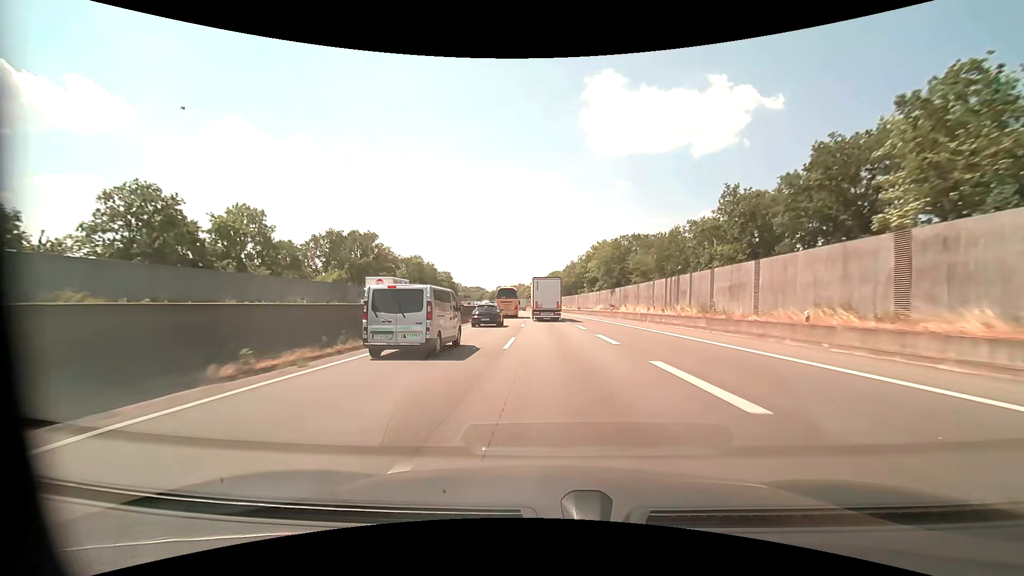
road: motorway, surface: asphalt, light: Day
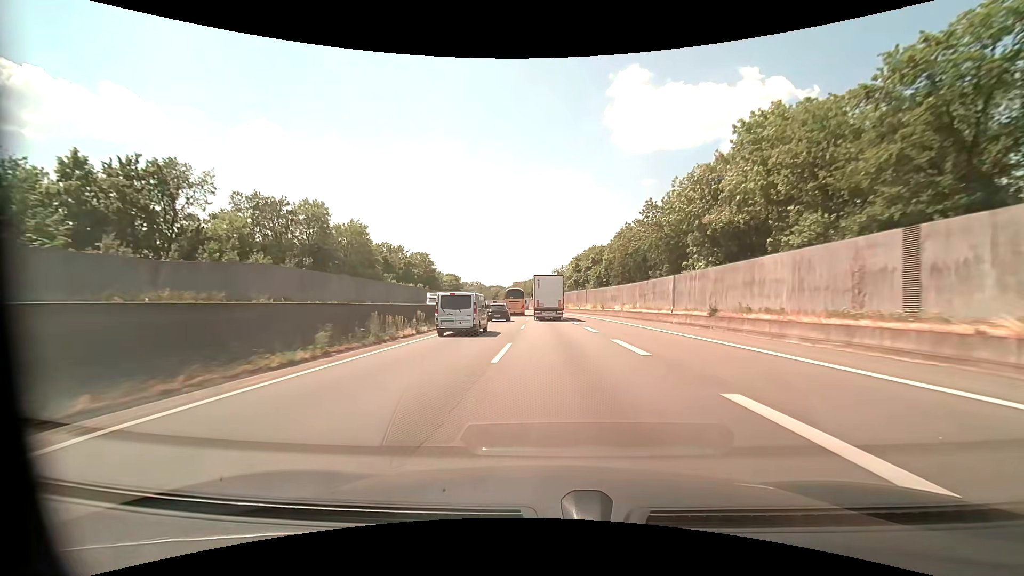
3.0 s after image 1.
(-1.5, +76.3) m; -3°
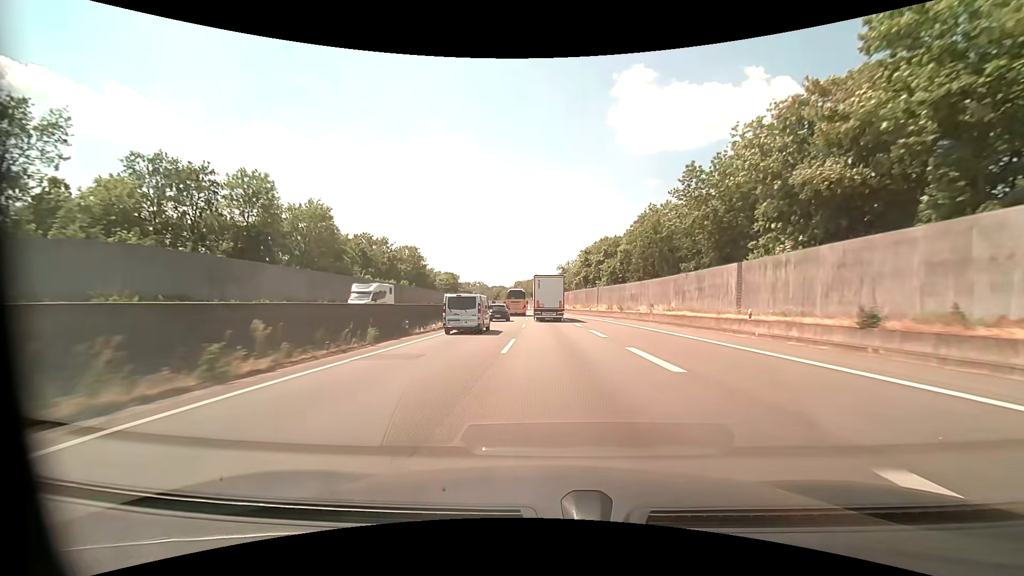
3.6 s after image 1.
(-0.1, +15.3) m; -1°
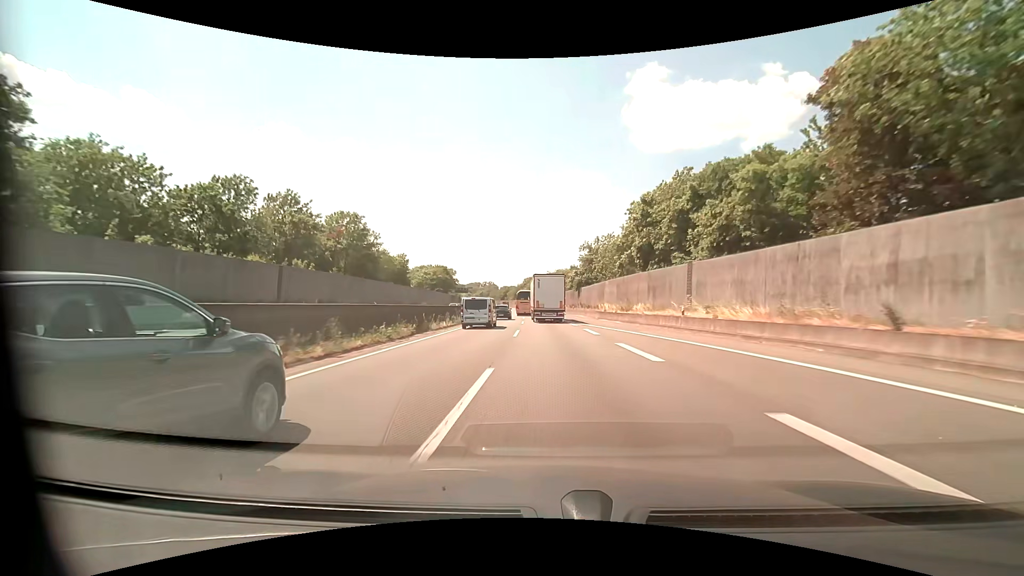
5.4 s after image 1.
(-0.5, +45.7) m; -1°
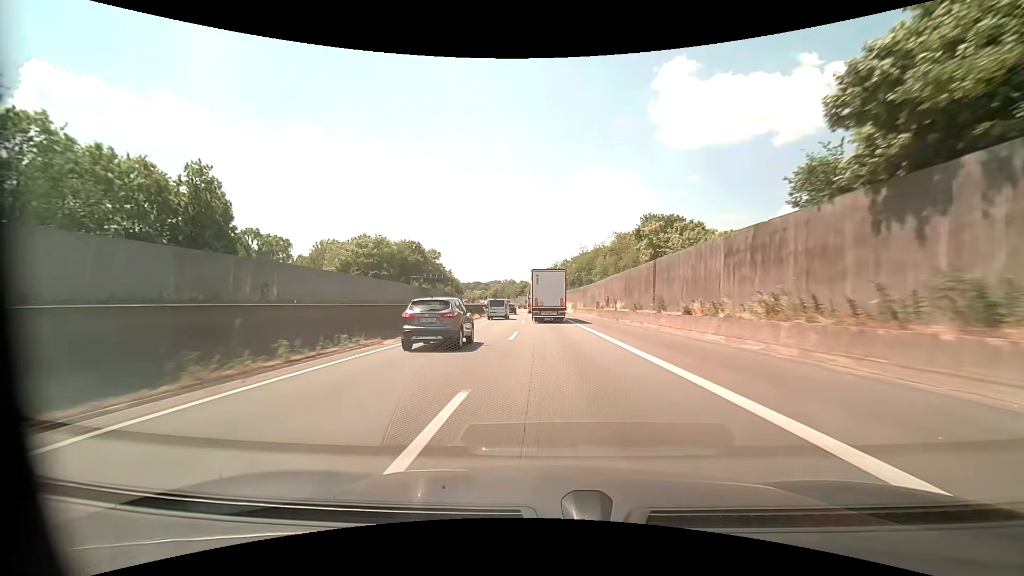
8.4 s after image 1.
(-1.8, +74.8) m; -3°
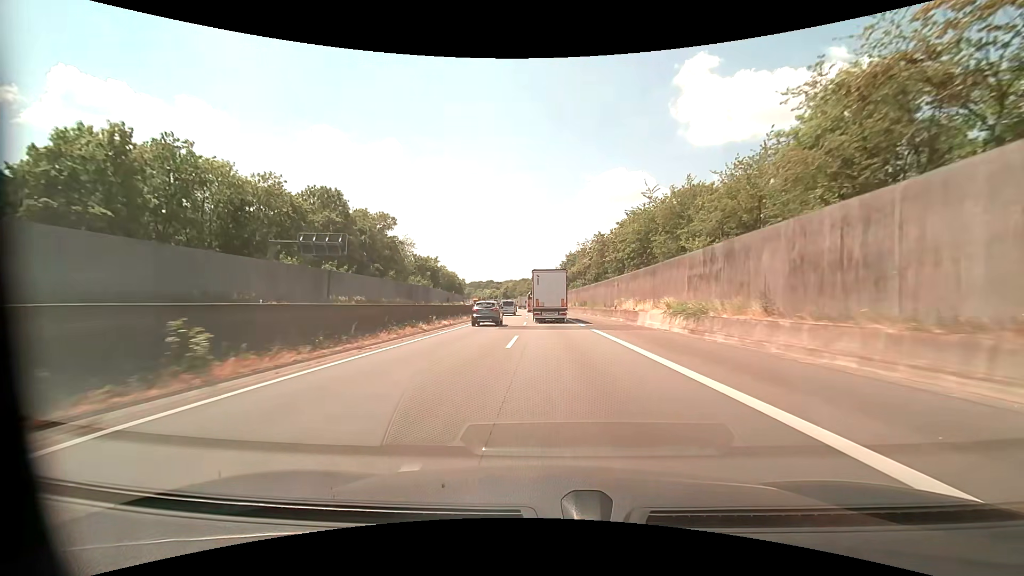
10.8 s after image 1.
(-1.0, +57.4) m; -2°
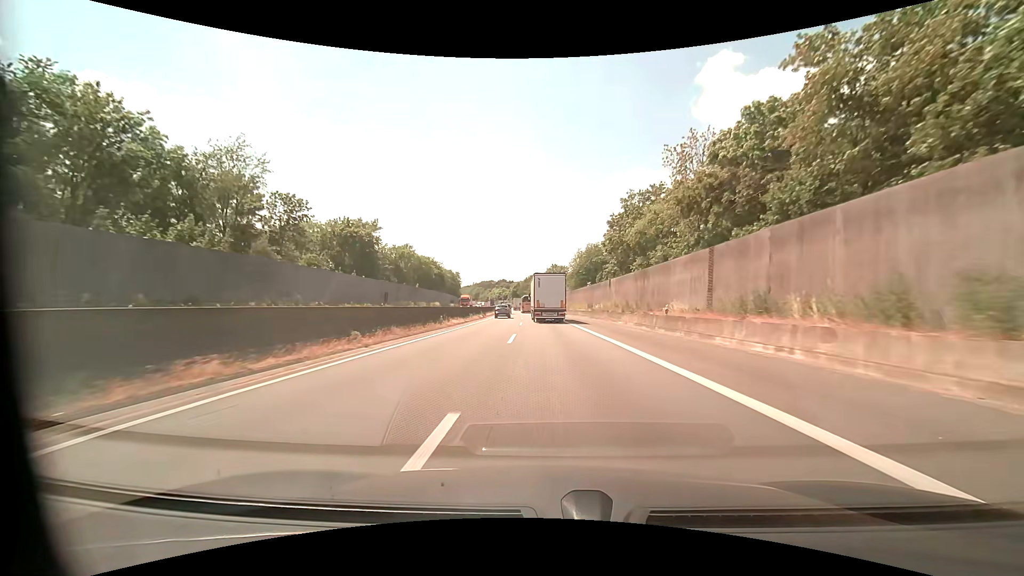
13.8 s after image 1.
(-1.3, +69.5) m; -2°
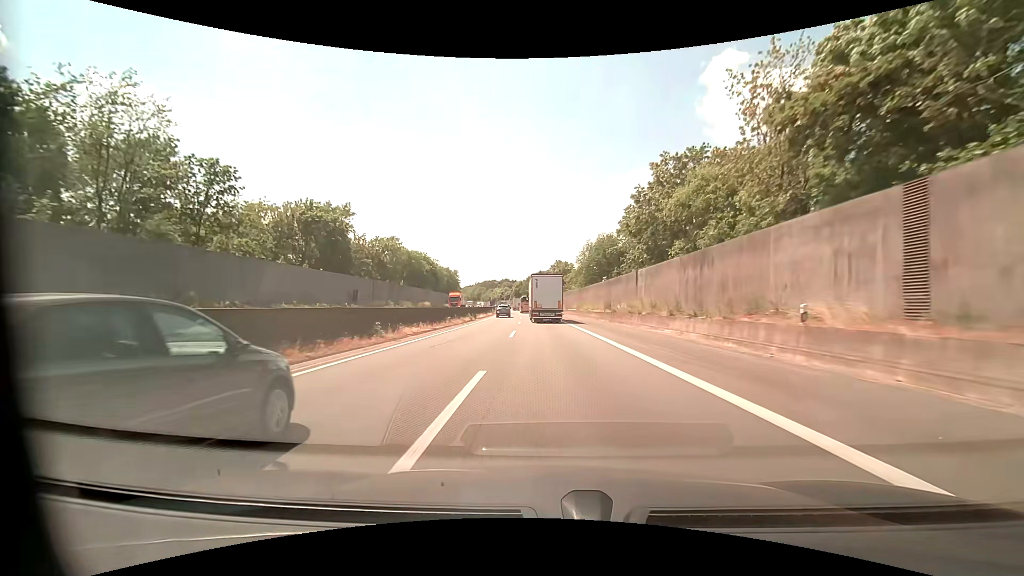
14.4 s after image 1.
(-0.1, +13.9) m; 0°
(0, +10) (0, +20) (0, +30) (-1, +40) (-1, +50) (-1, +60) (-2, +70) (-2, +80) (-3, +90) (-4, +100) m
